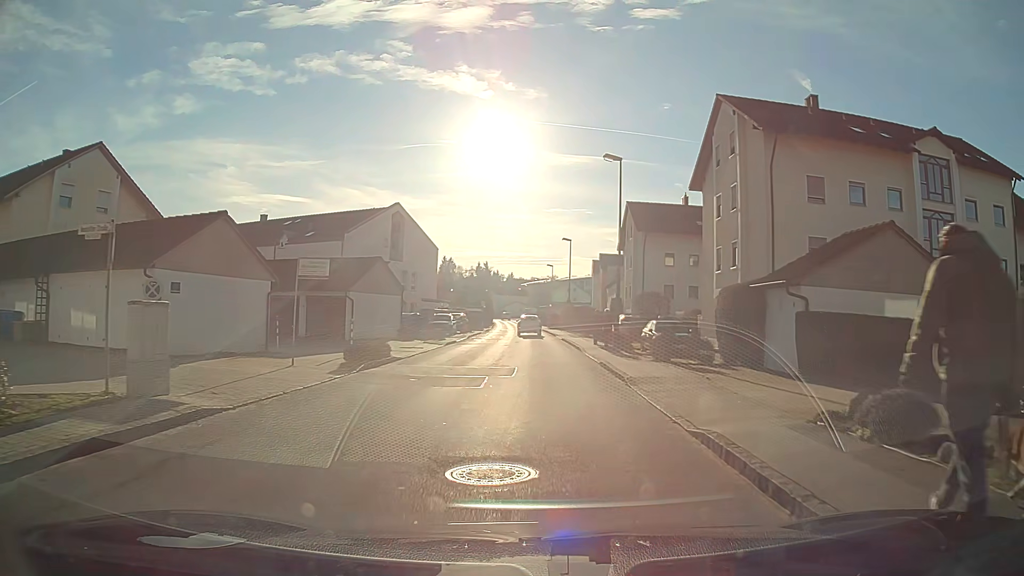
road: unclassified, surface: asphalt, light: Day
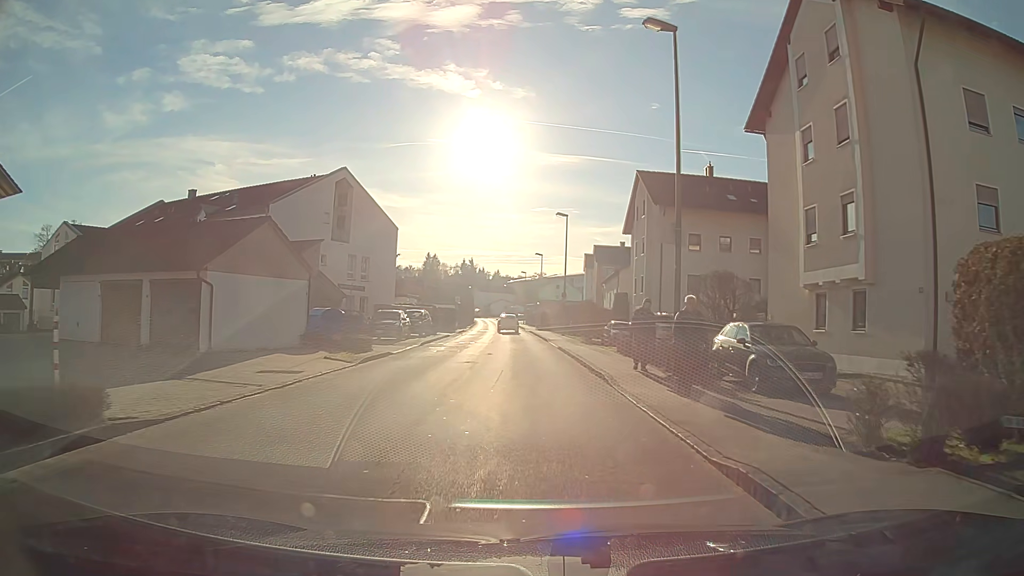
(+0.1, +13.8) m; +1°
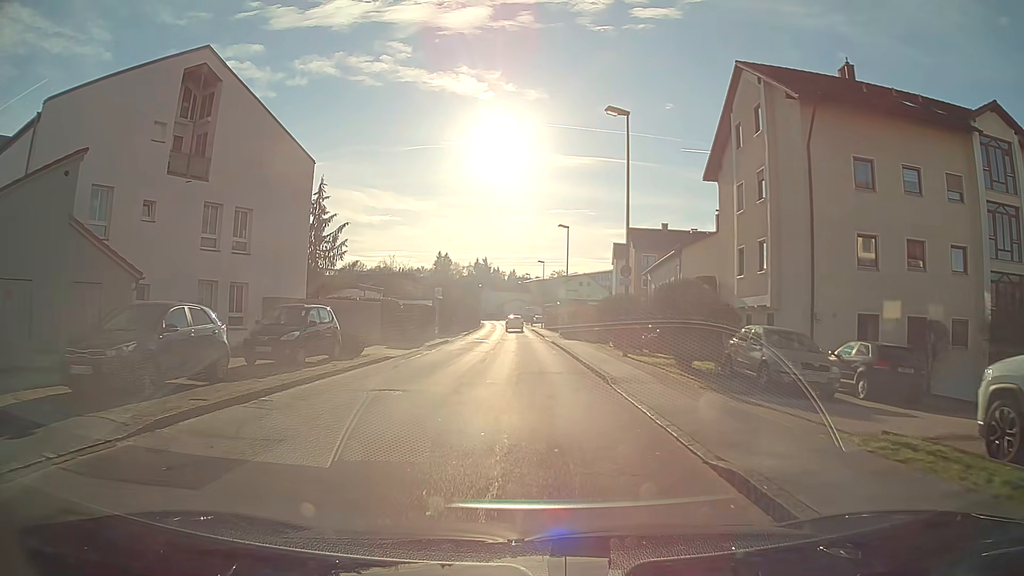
(-0.3, +23.4) m; -2°
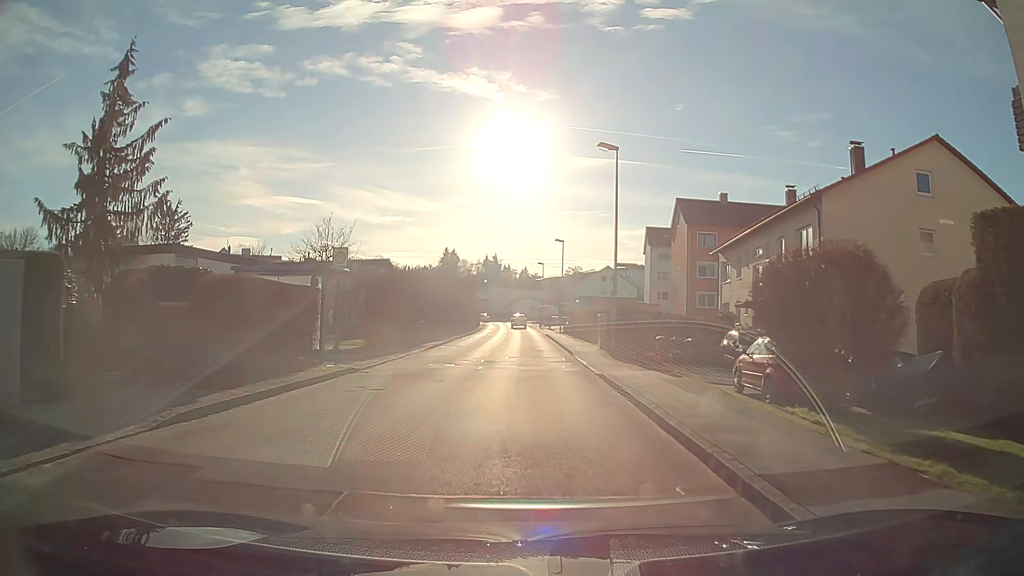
(-0.2, +23.3) m; -1°
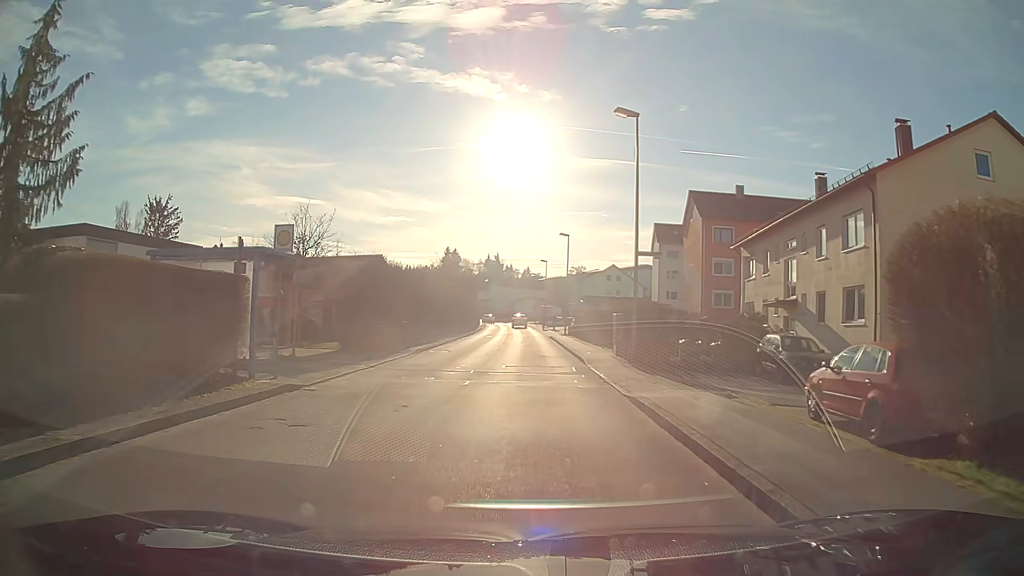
(0.0, +4.6) m; 0°
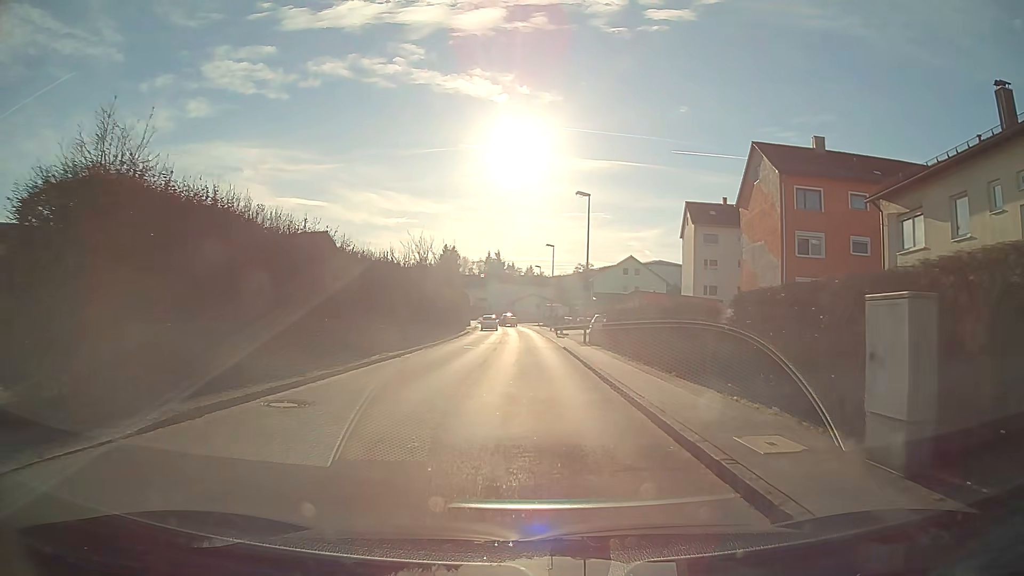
(0.0, +18.4) m; 0°
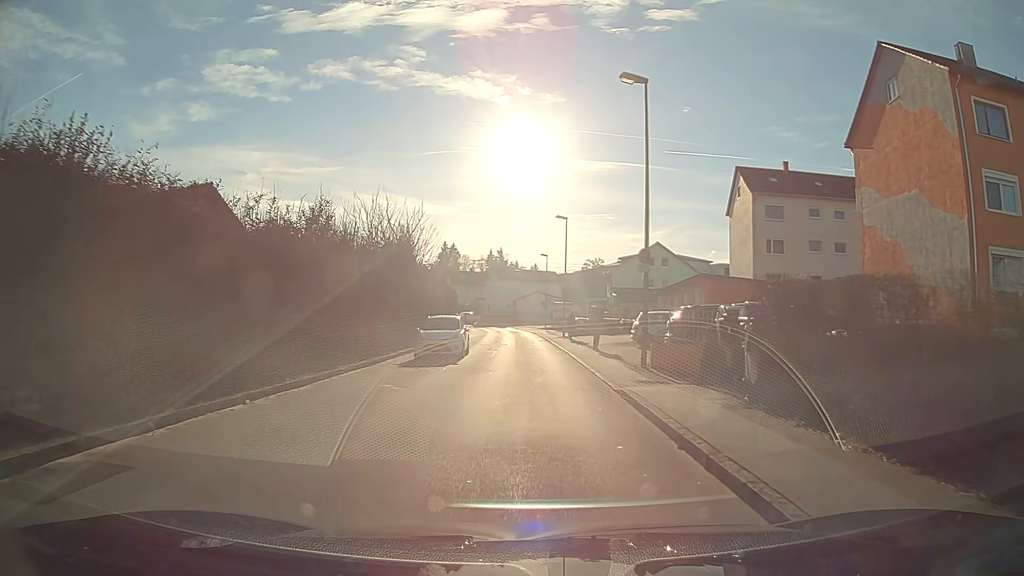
(-0.1, +18.6) m; -1°
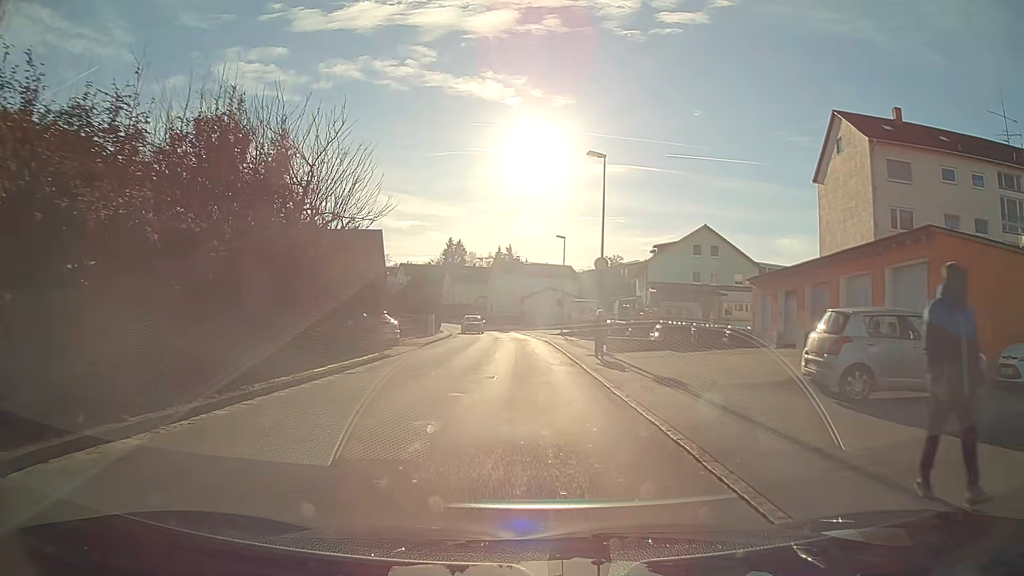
(-0.2, +18.7) m; -1°
(0, +10) (0, +20) (0, +30) (-1, +40) (-1, +50) (-3, +60) (-5, +70) (-8, +79) (-12, +88) (-15, +98) m
